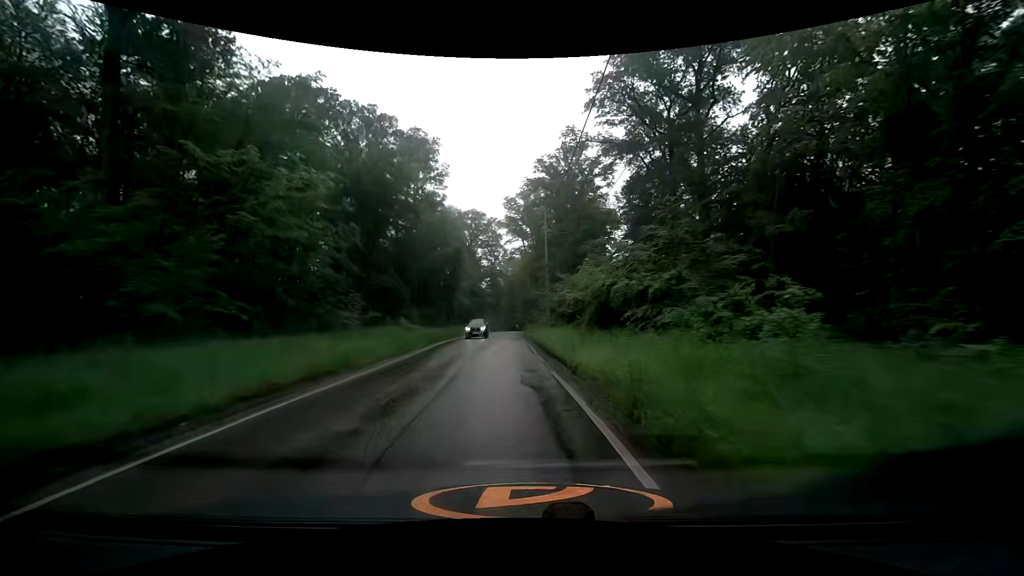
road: tertiary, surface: asphalt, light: Day
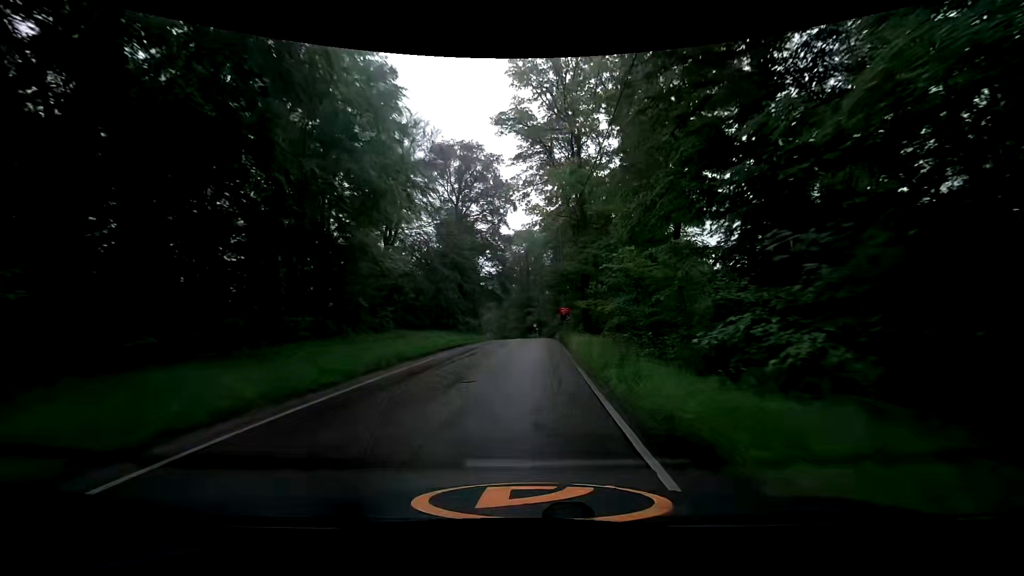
(-1.5, +41.8) m; -2°
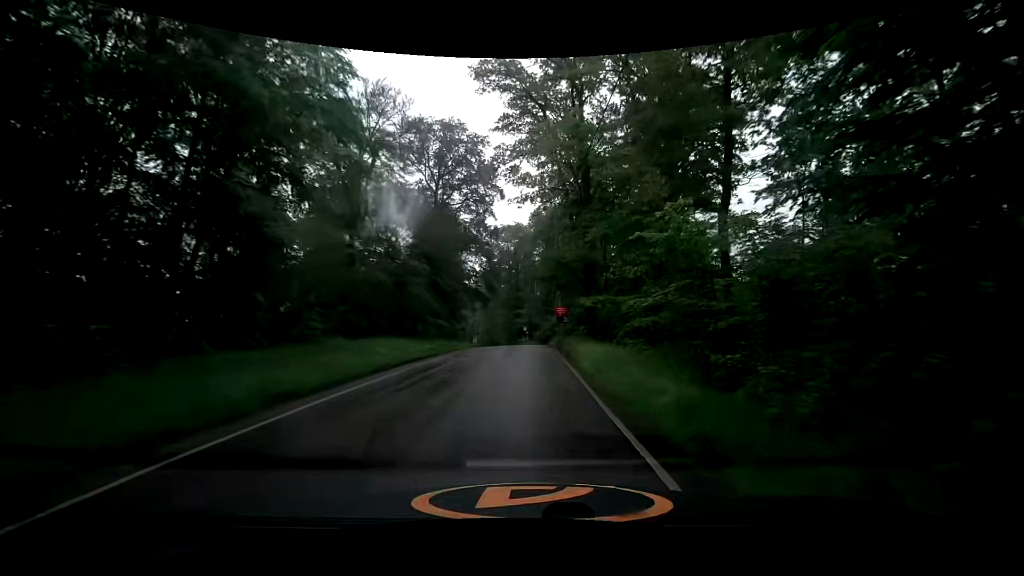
(+0.2, +8.2) m; +2°
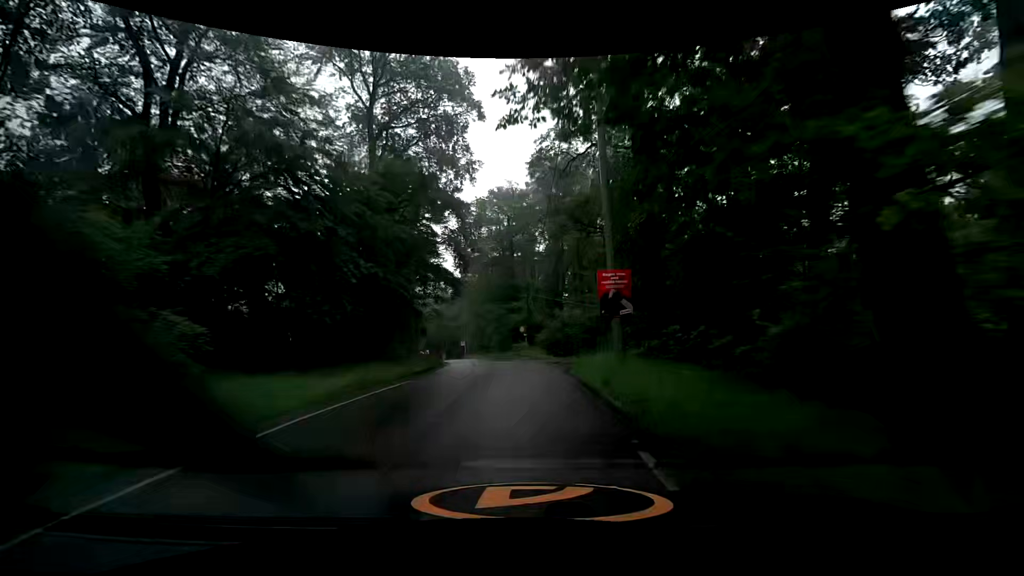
(+0.5, +23.9) m; 0°
